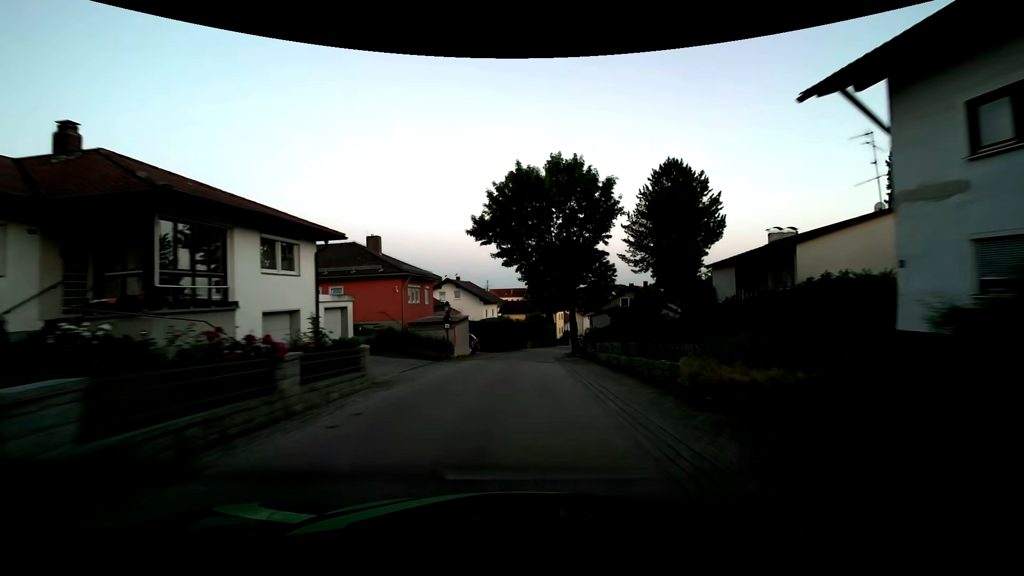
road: tertiary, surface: asphalt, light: Dusk
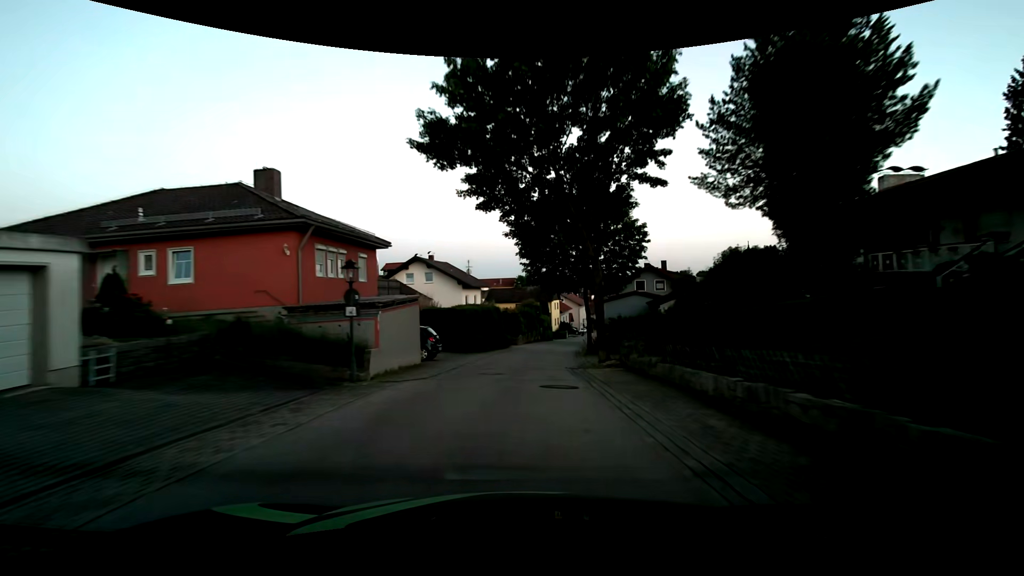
(+0.1, +13.8) m; +1°
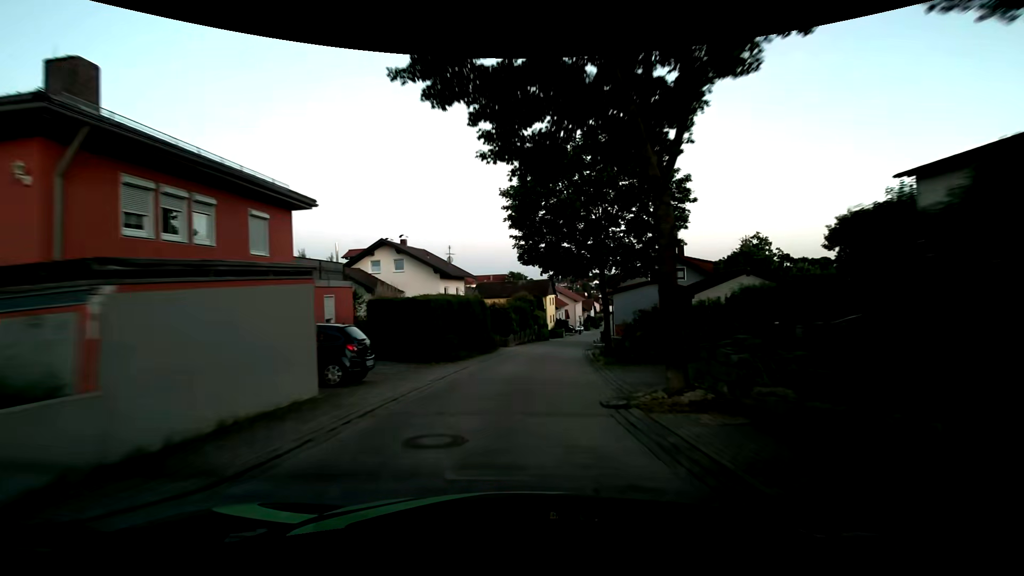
(+0.1, +9.1) m; +1°
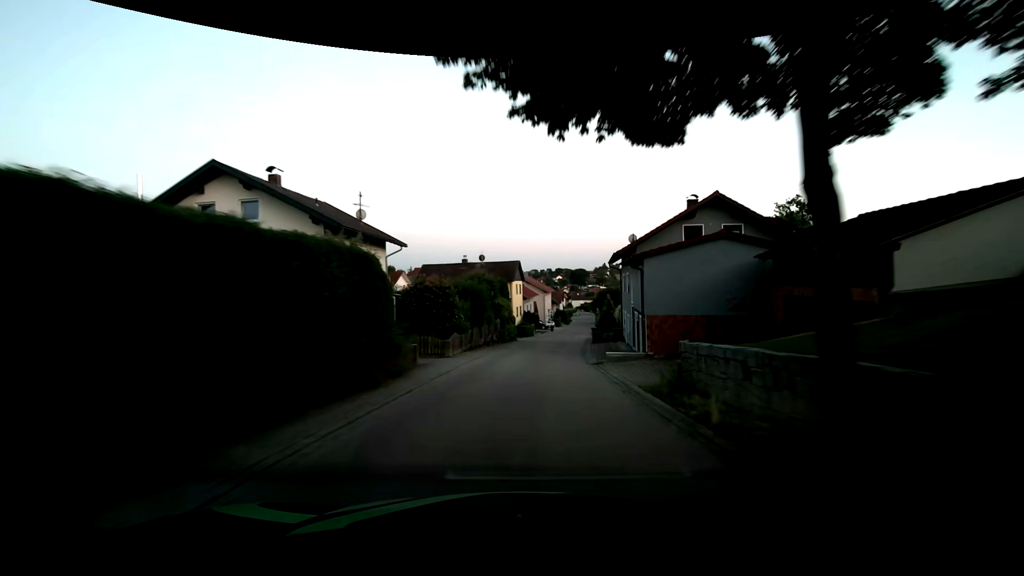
(+0.4, +17.9) m; +4°
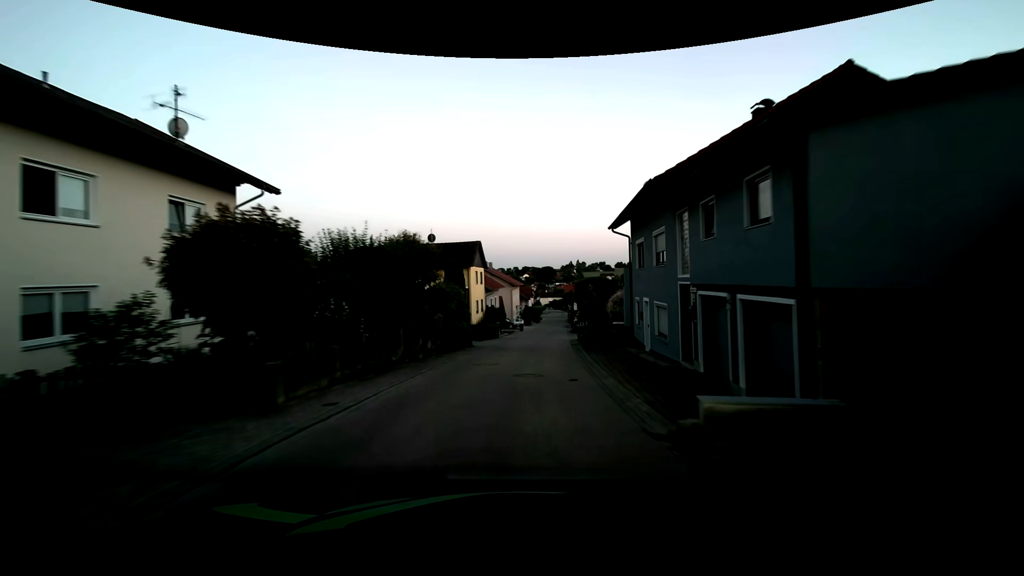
(+0.5, +13.4) m; +4°
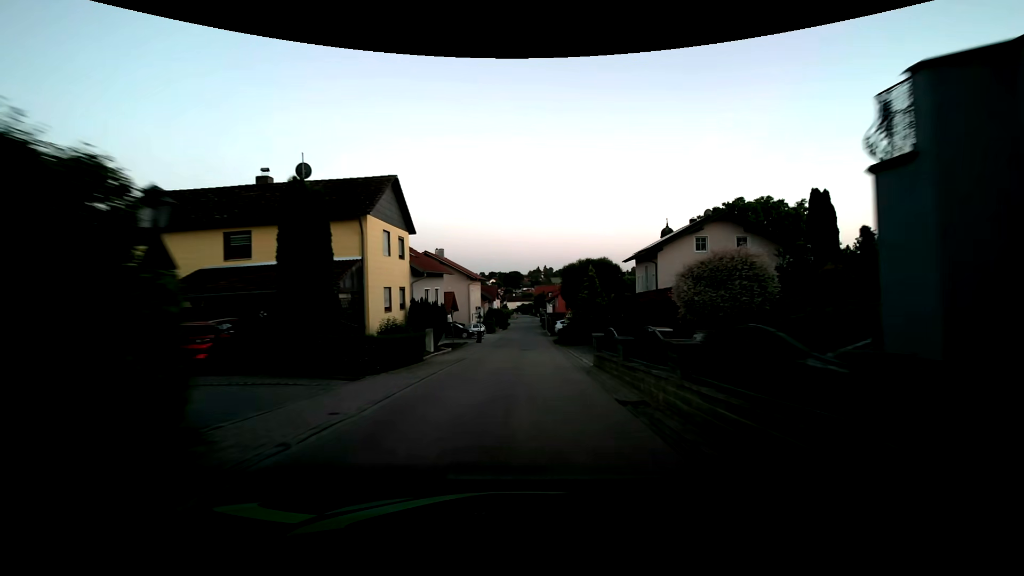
(+0.6, +22.2) m; +3°
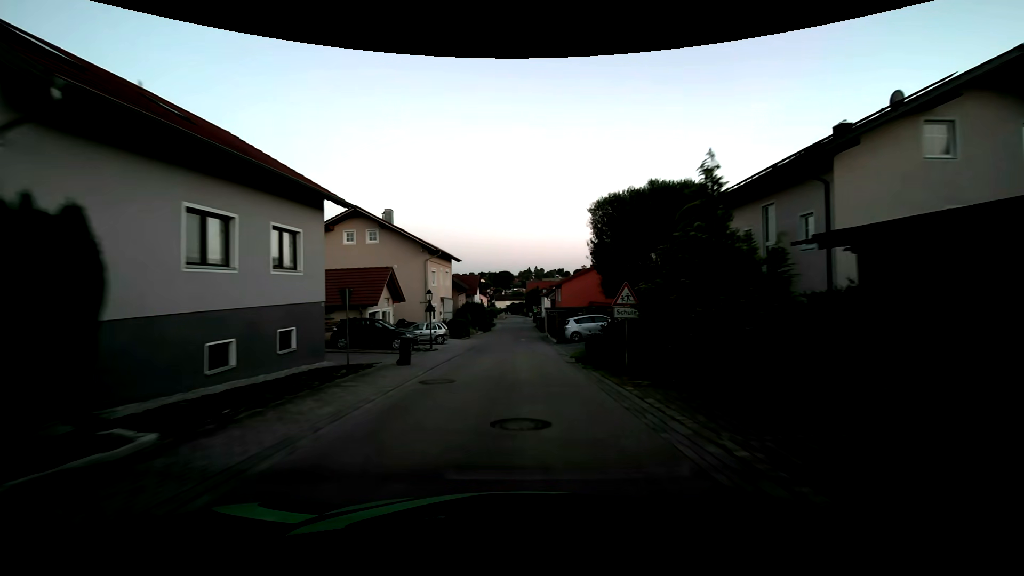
(+0.4, +22.5) m; +1°
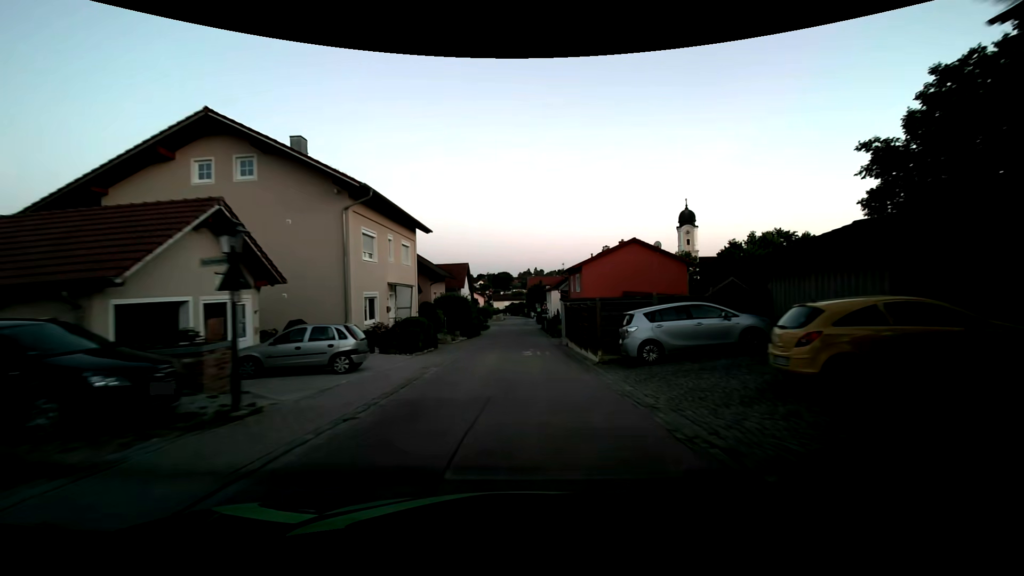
(0.0, +17.8) m; 0°
(0, +10) (0, +20) (0, +30) (+1, +40) (+1, +50) (+1, +60) (+1, +70) (0, +80) (0, +90) (+1, +100) m
